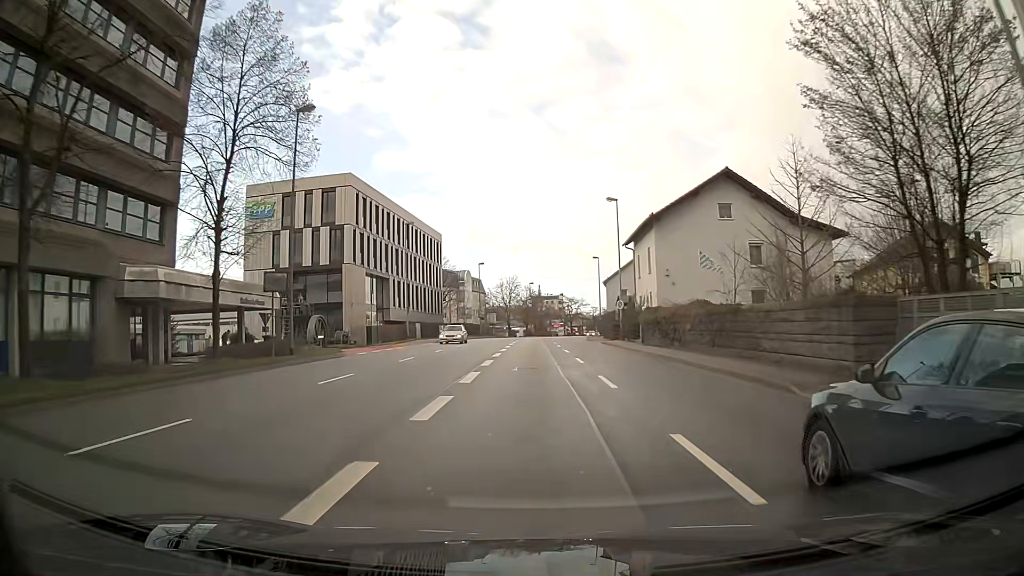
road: primary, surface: asphalt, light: Day
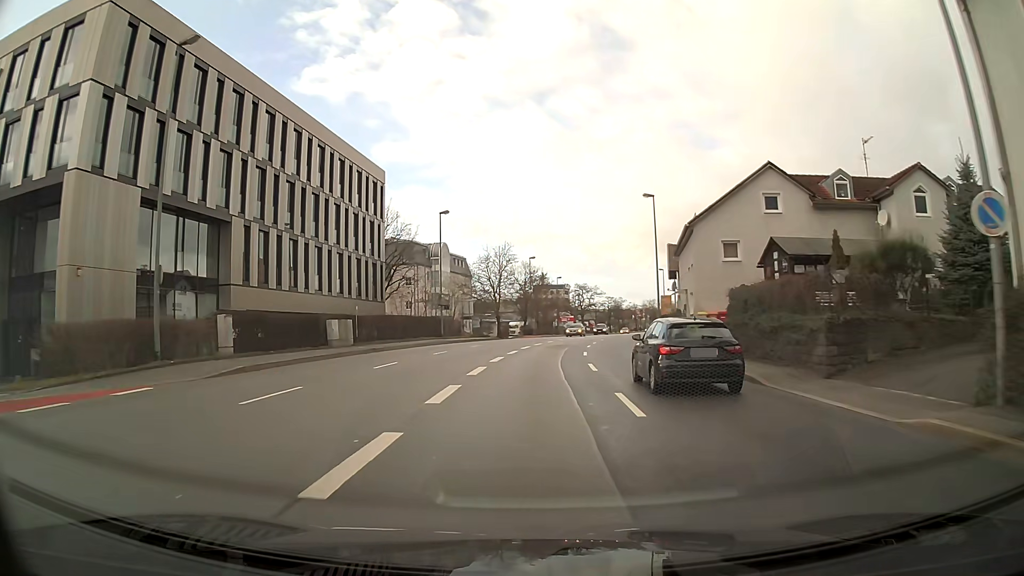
(+0.1, +40.4) m; 0°
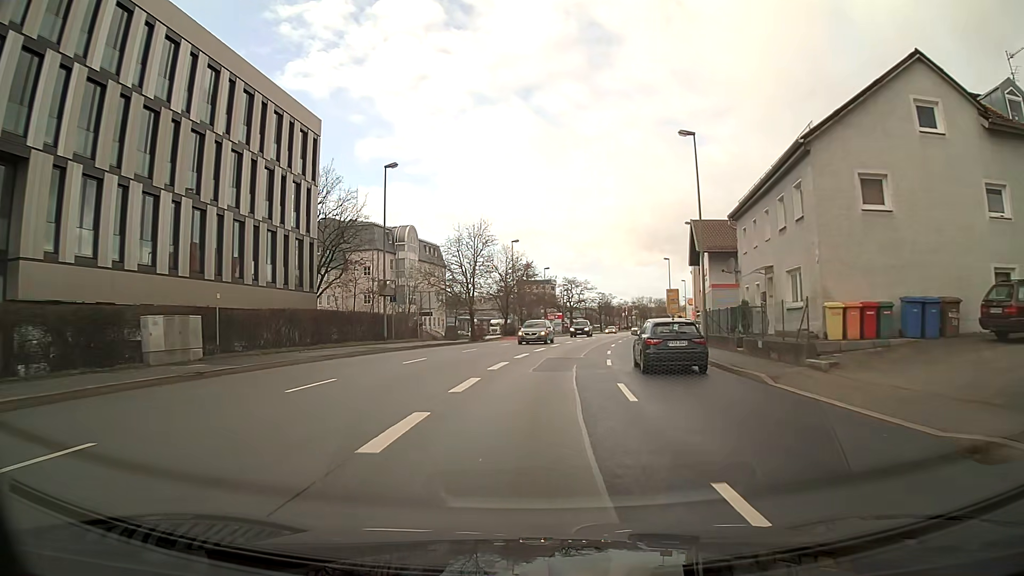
(+0.2, +16.1) m; +2°
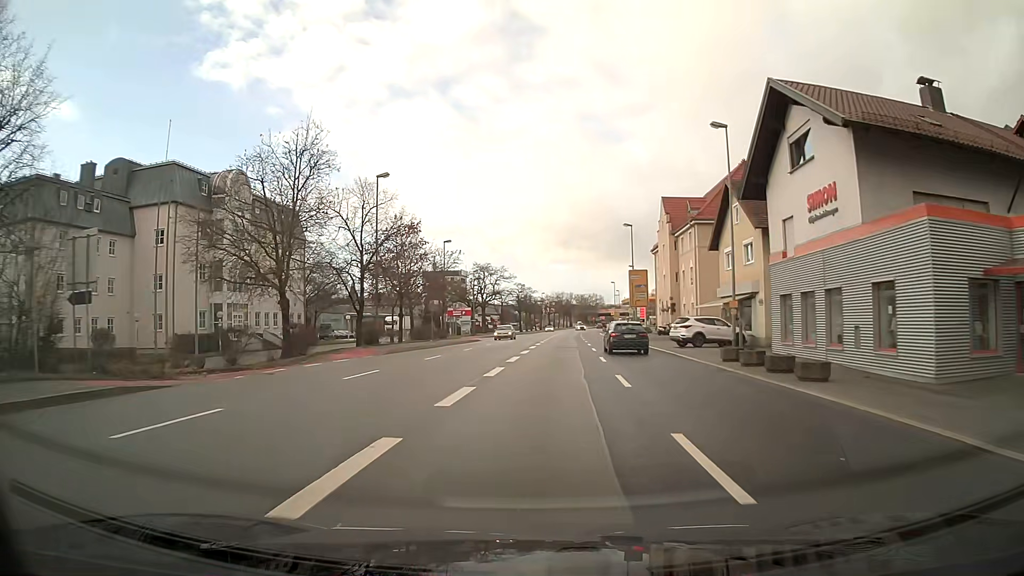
(+2.0, +32.1) m; +7°
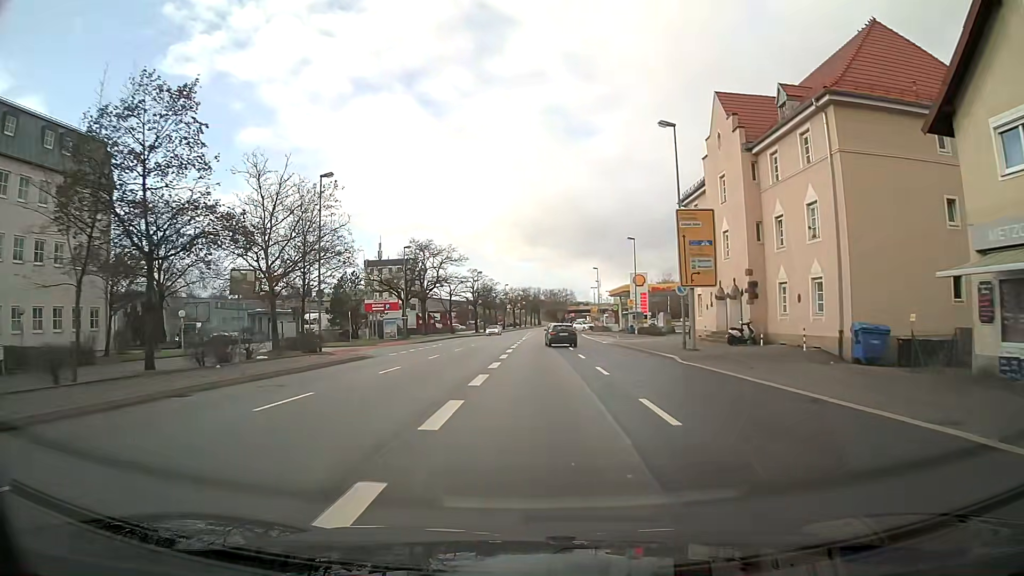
(+0.8, +32.1) m; +2°
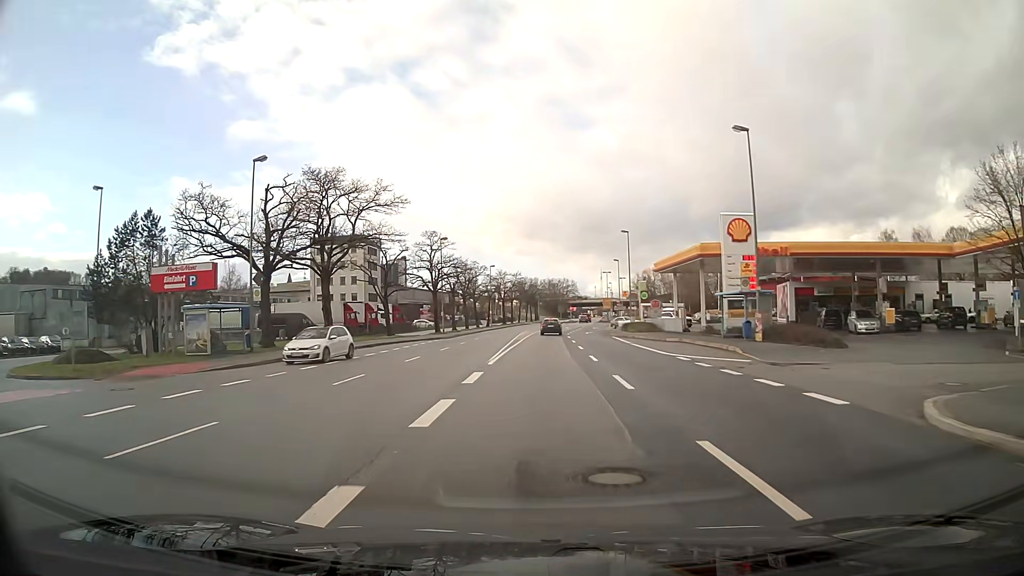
(+0.2, +40.5) m; +1°
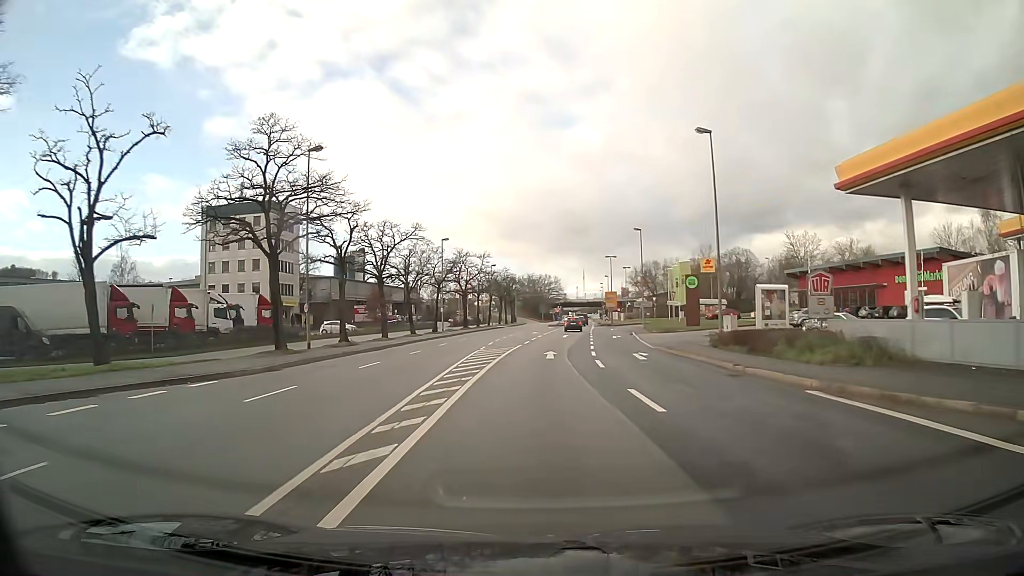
(+0.2, +39.4) m; +1°
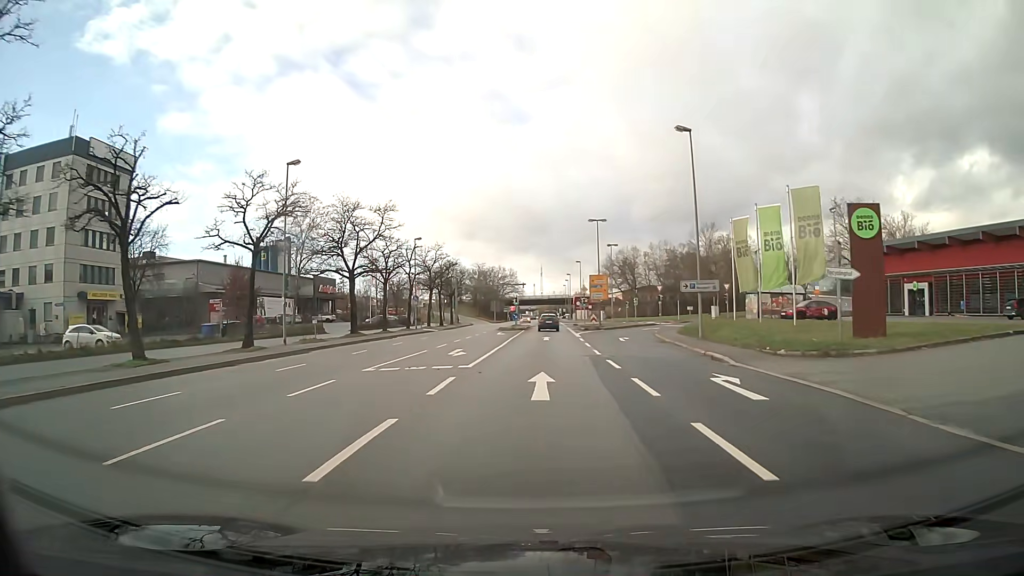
(+1.3, +37.5) m; +4°
